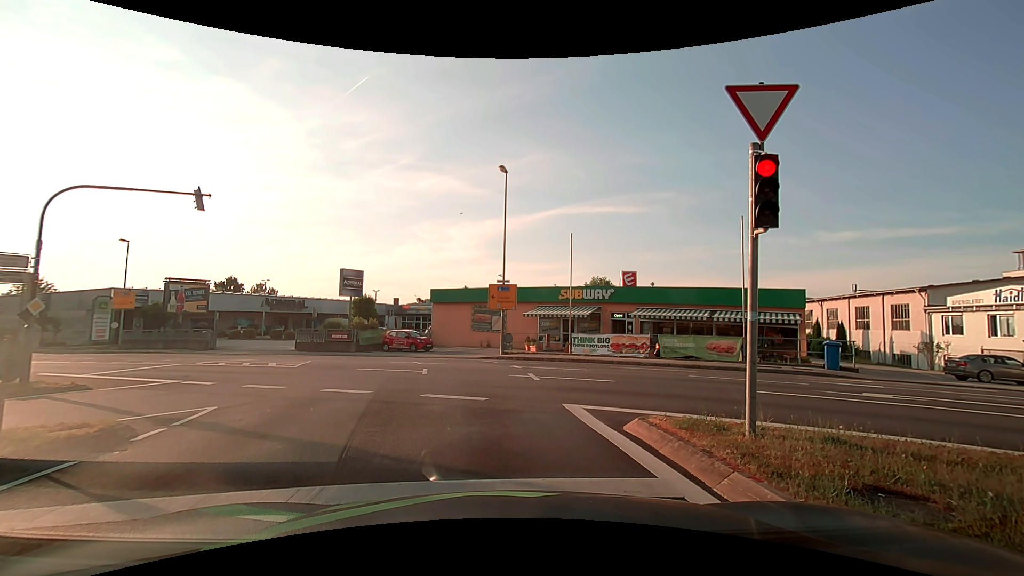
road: tertiary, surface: asphalt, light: Day
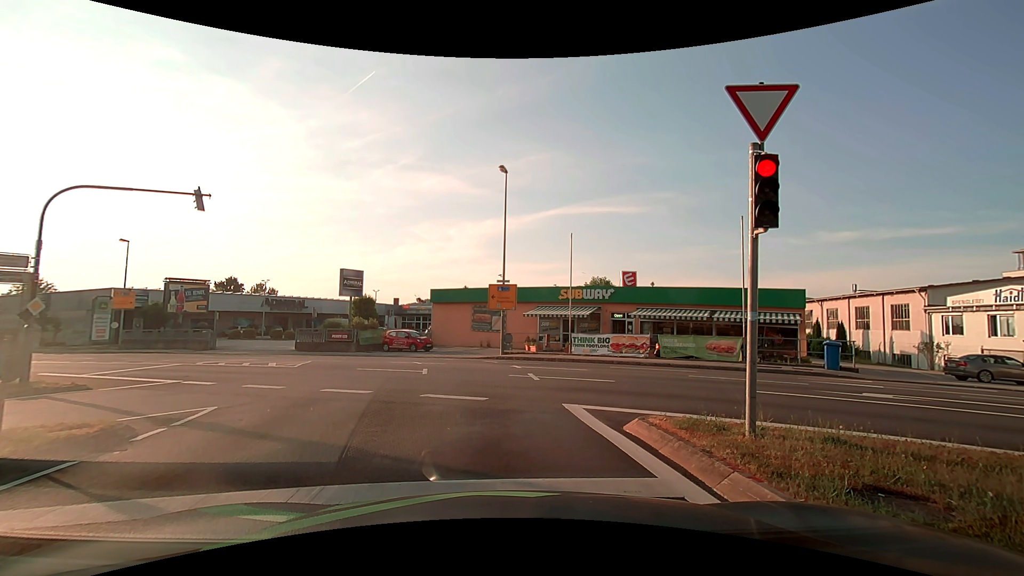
(0.0, 0.0) m; 0°
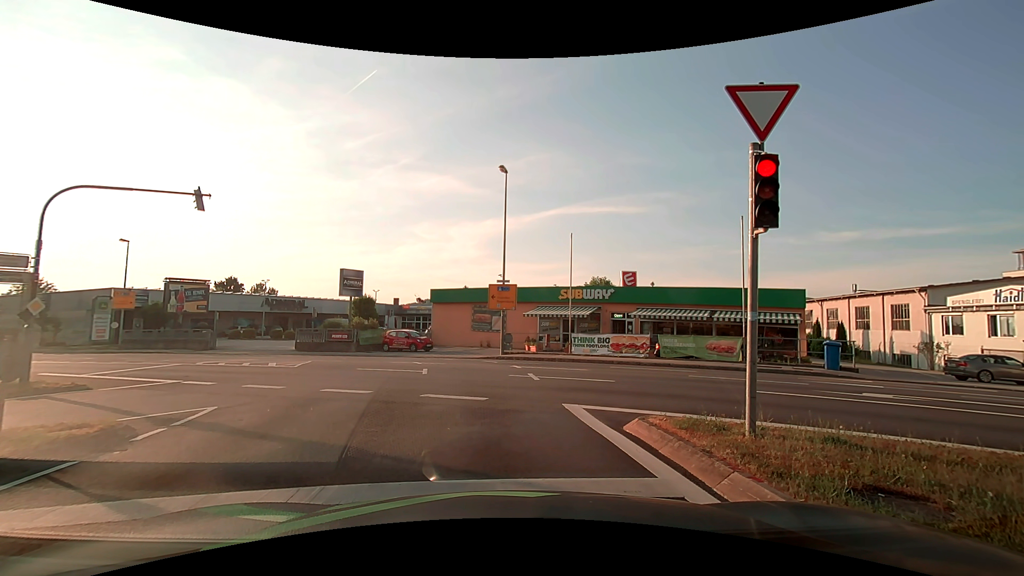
(0.0, 0.0) m; 0°
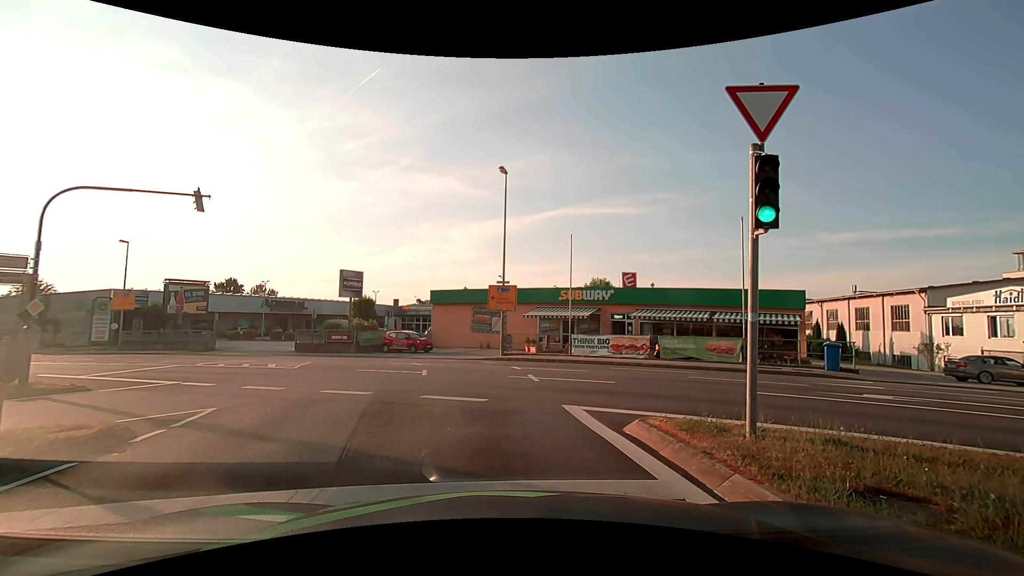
(0.0, 0.0) m; 0°
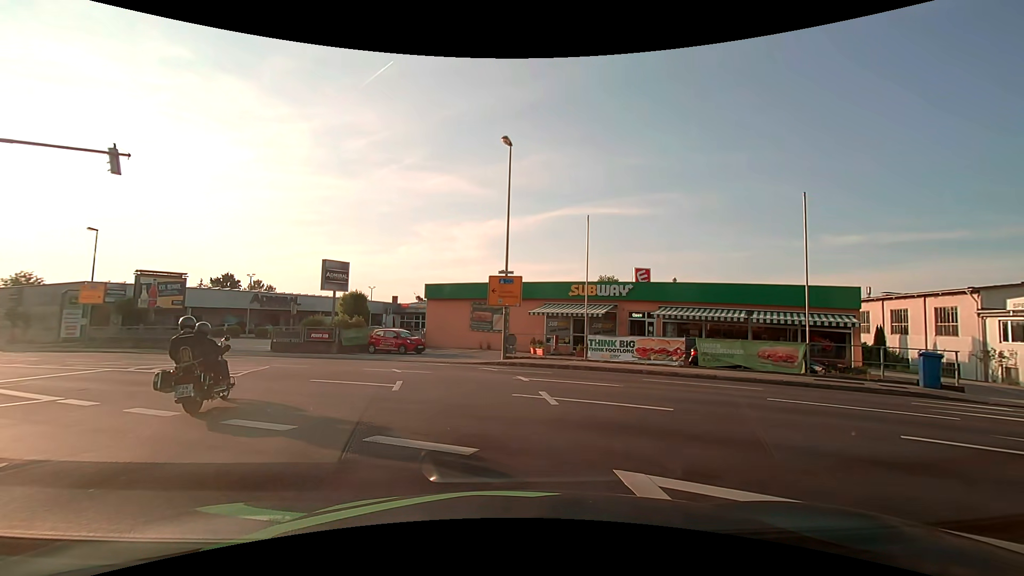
(+0.1, +4.4) m; +1°
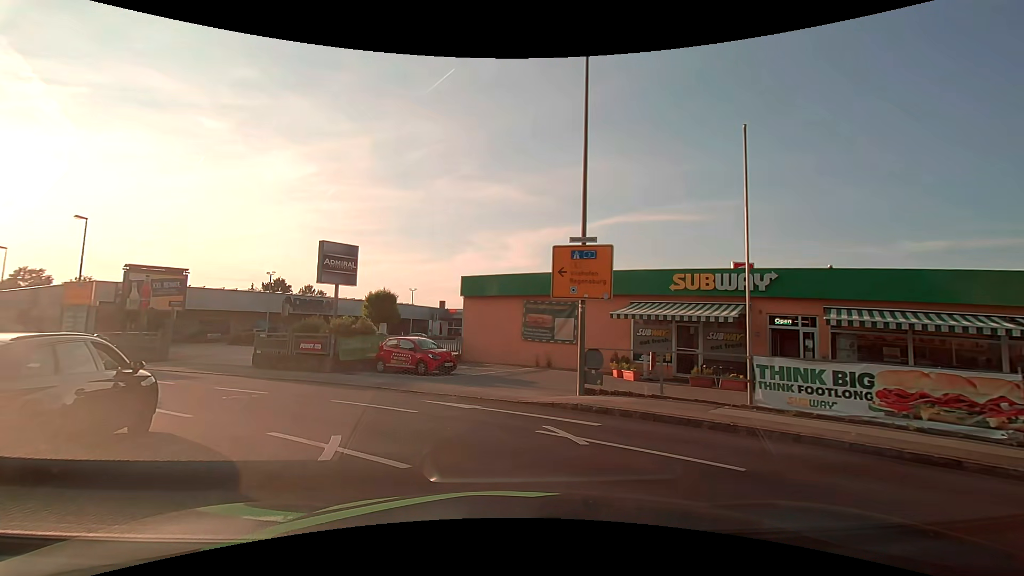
(-0.3, +10.1) m; -5°
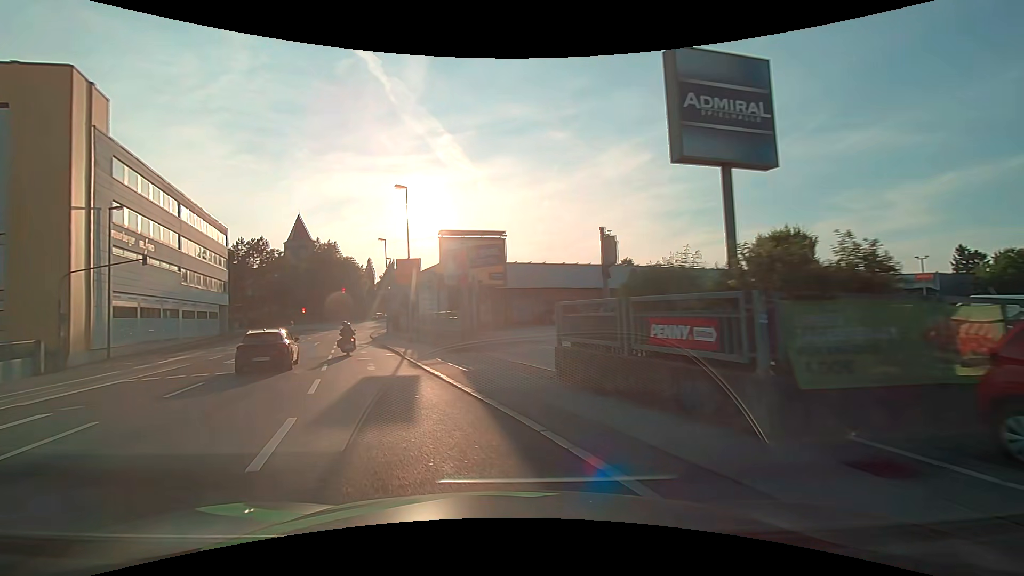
(-4.9, +15.5) m; -38°
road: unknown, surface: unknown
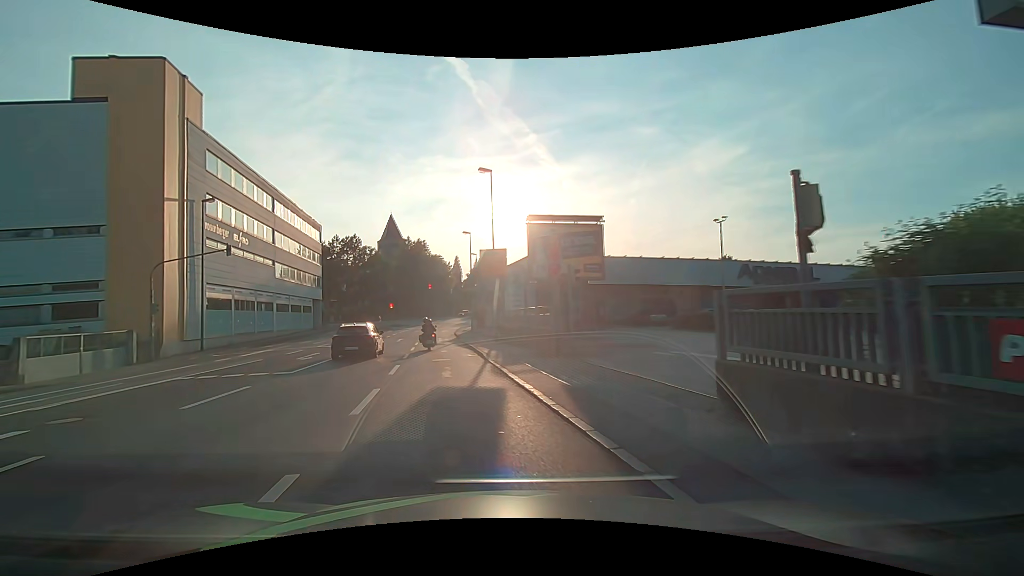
(-0.3, +3.7) m; -10°
(-1, +10) (-2, +20) (-4, +30) (-6, +40) (-7, +49) (-9, +59) (-10, +69) (-9, +79) (-2, +86) (+8, +89) m
